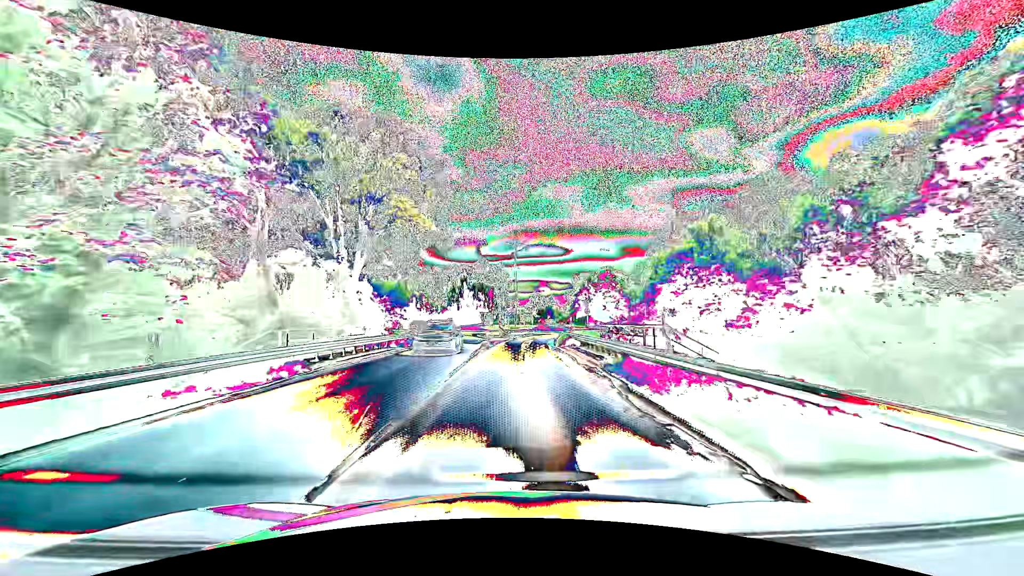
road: primary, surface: asphalt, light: Day
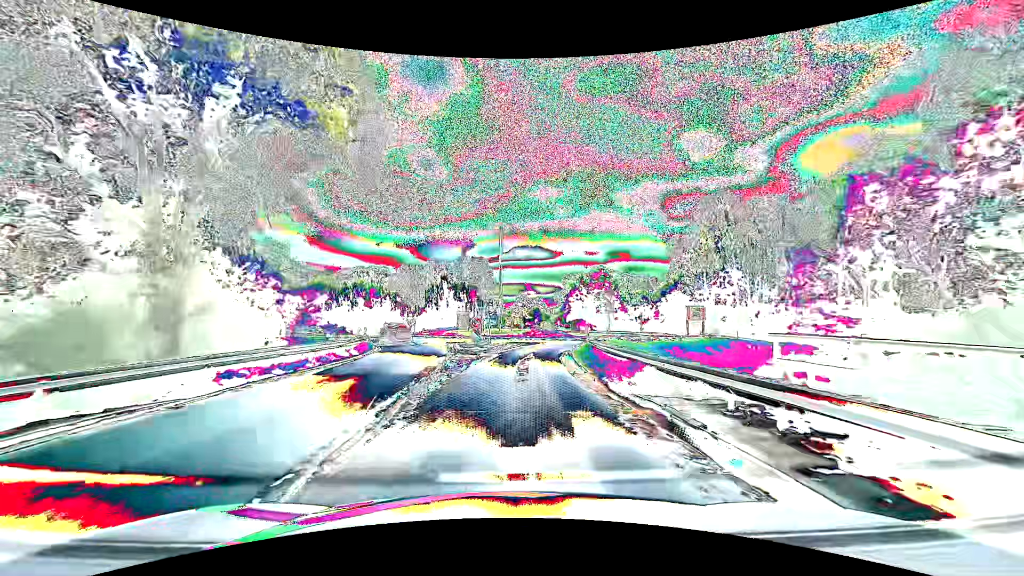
(+0.3, +17.7) m; +2°
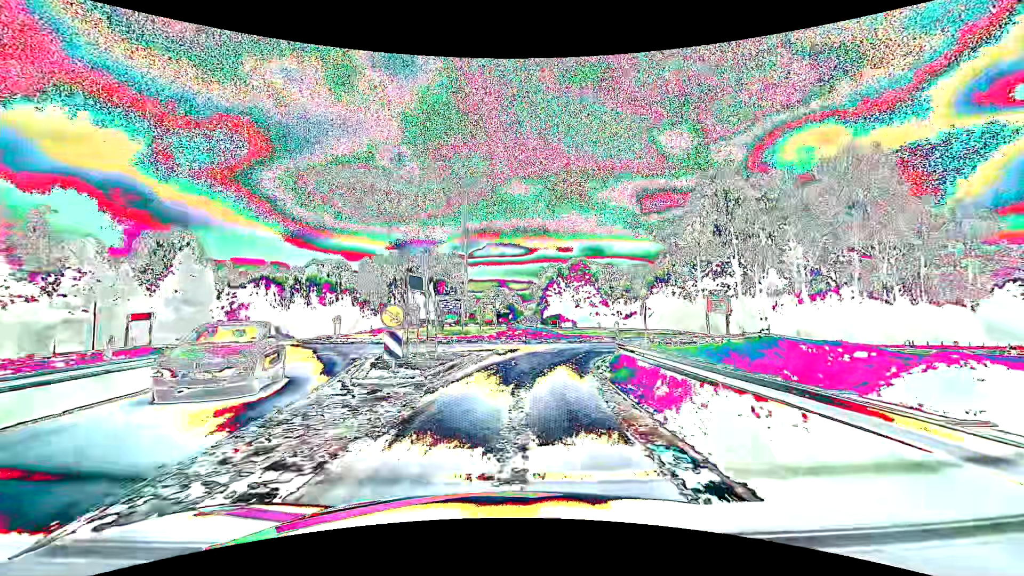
(+0.4, +14.8) m; +3°
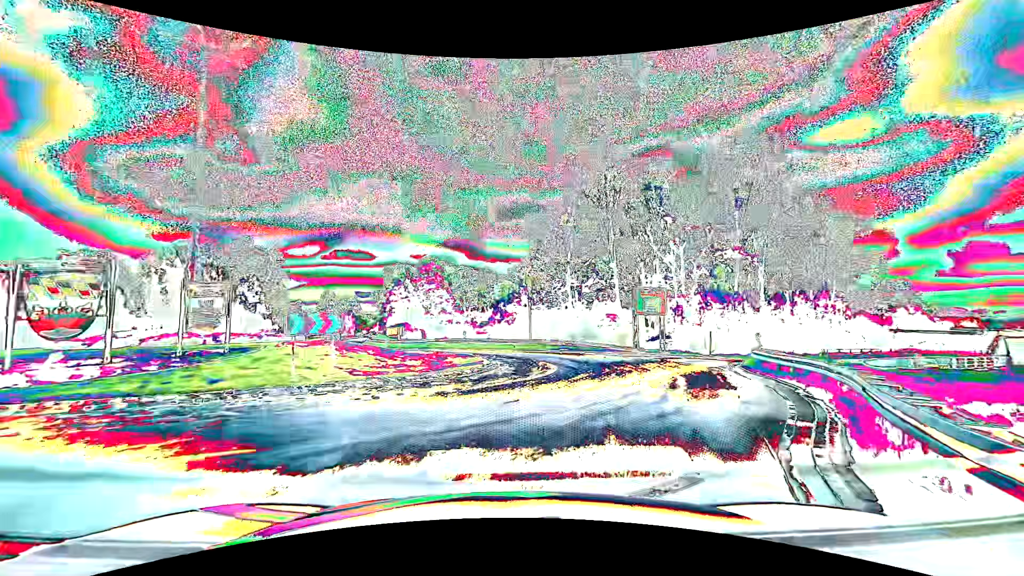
(+1.8, +20.8) m; +16°
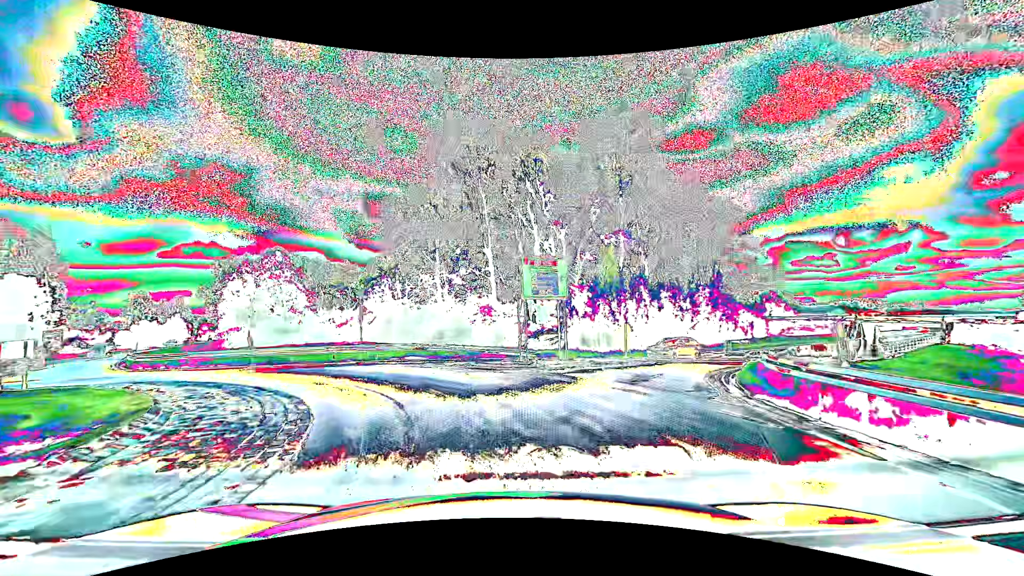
(+2.6, +12.8) m; +16°
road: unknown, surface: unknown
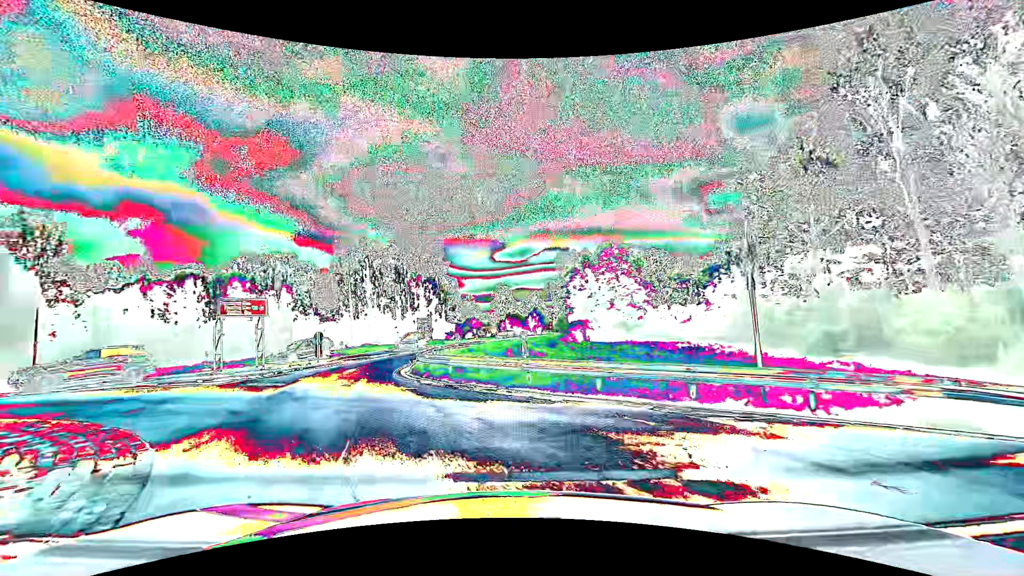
(-3.9, +15.0) m; -35°
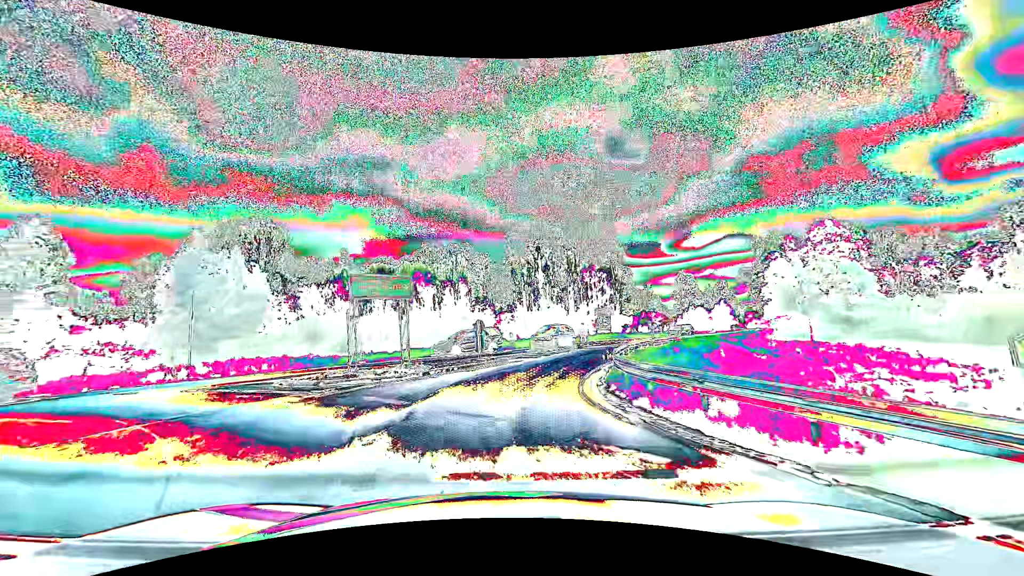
(-1.5, +7.8) m; -20°
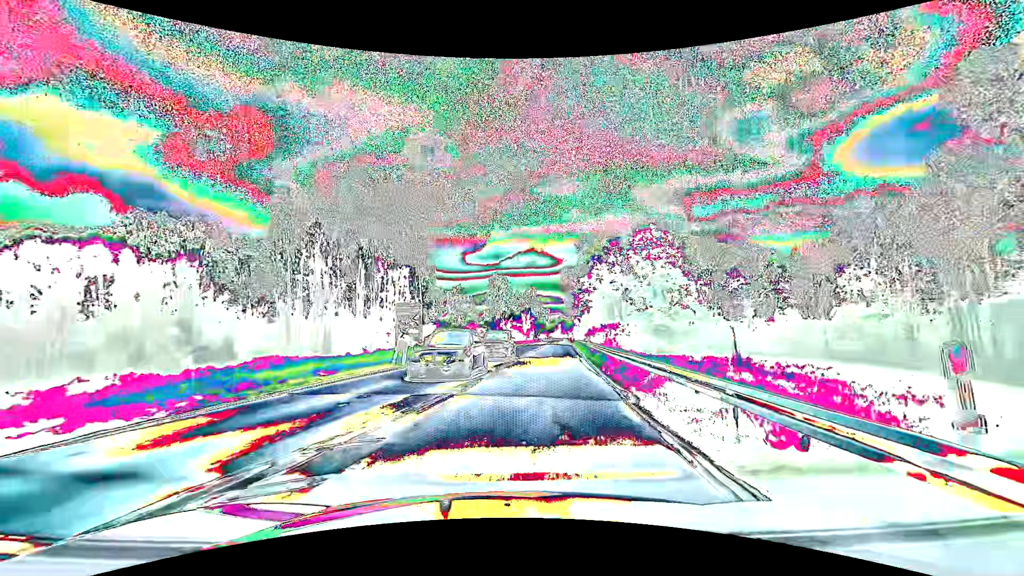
(+2.2, +25.3) m; +21°
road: primary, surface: asphalt
(+1, +10) (+2, +20) (+3, +30) (+4, +40) (+5, +50) (+7, +60) (+8, +70) (+9, +79) (+11, +89) (+12, +99) m
